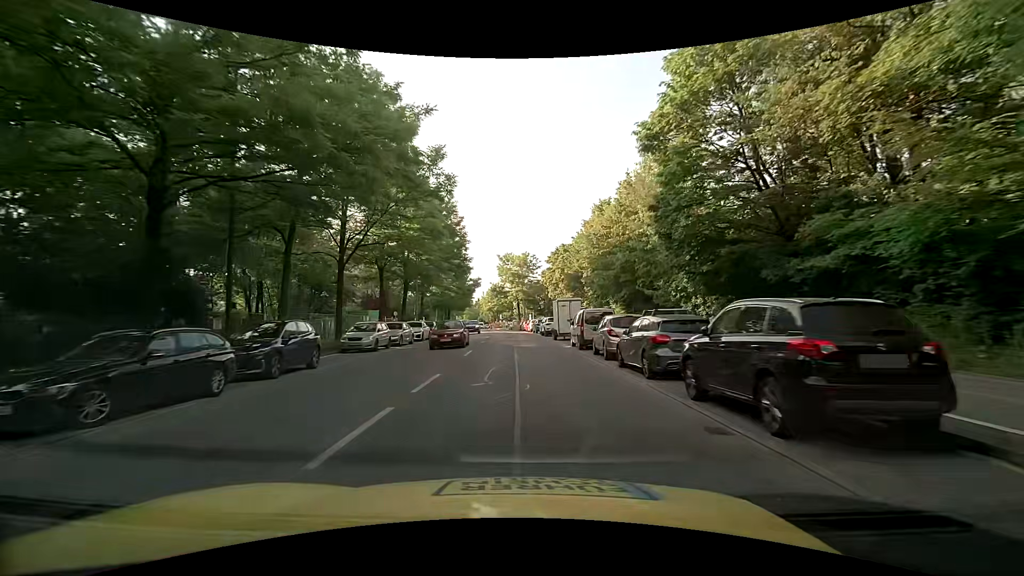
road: secondary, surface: asphalt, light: Day
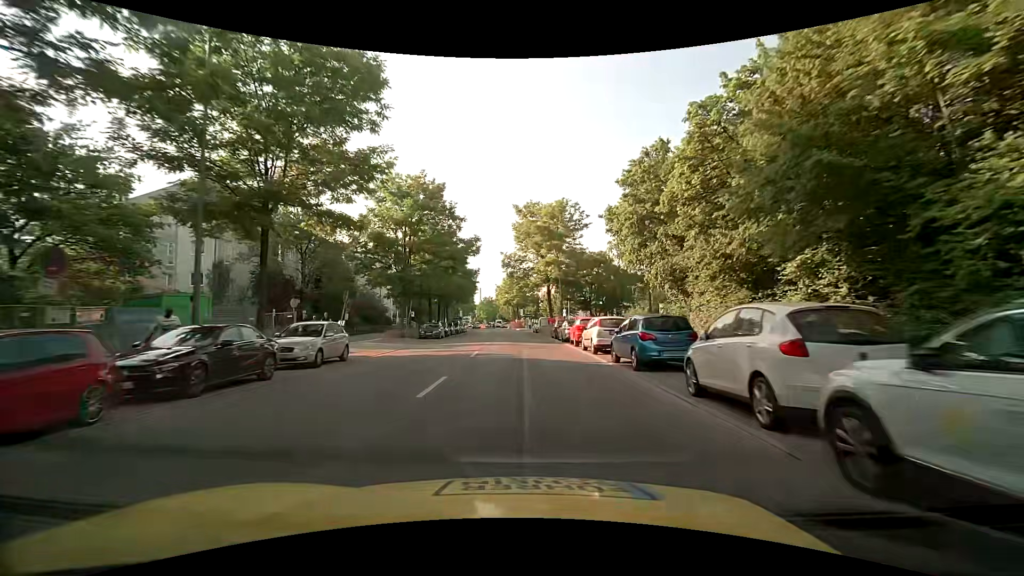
(-0.6, +38.7) m; -2°
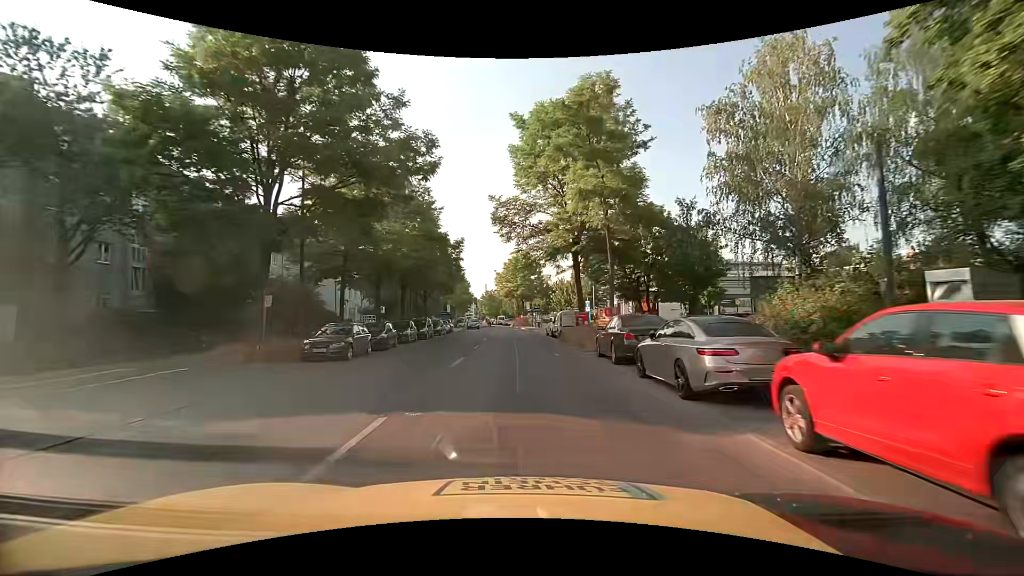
(-0.1, +23.5) m; 0°
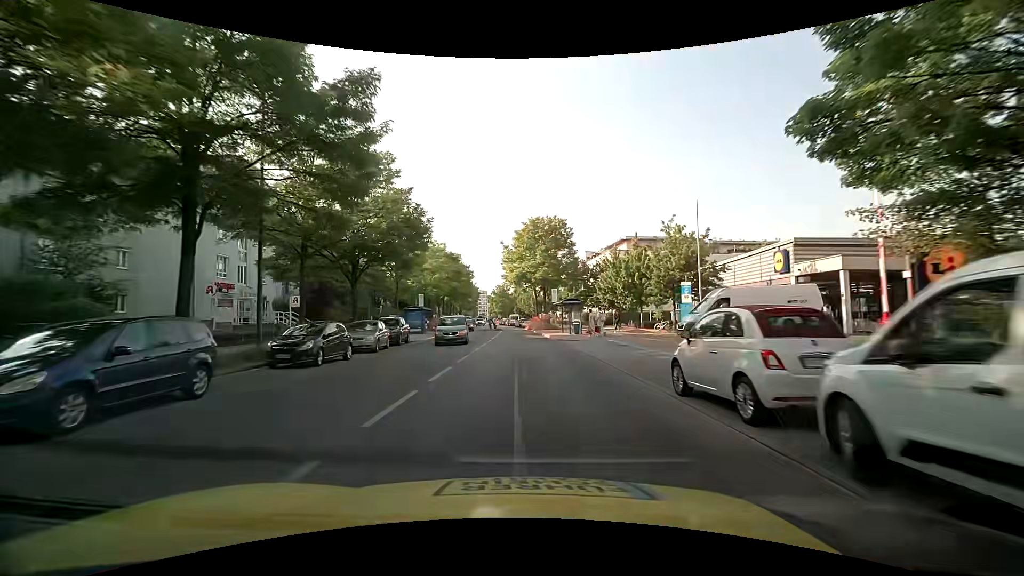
(-0.7, +30.9) m; -2°
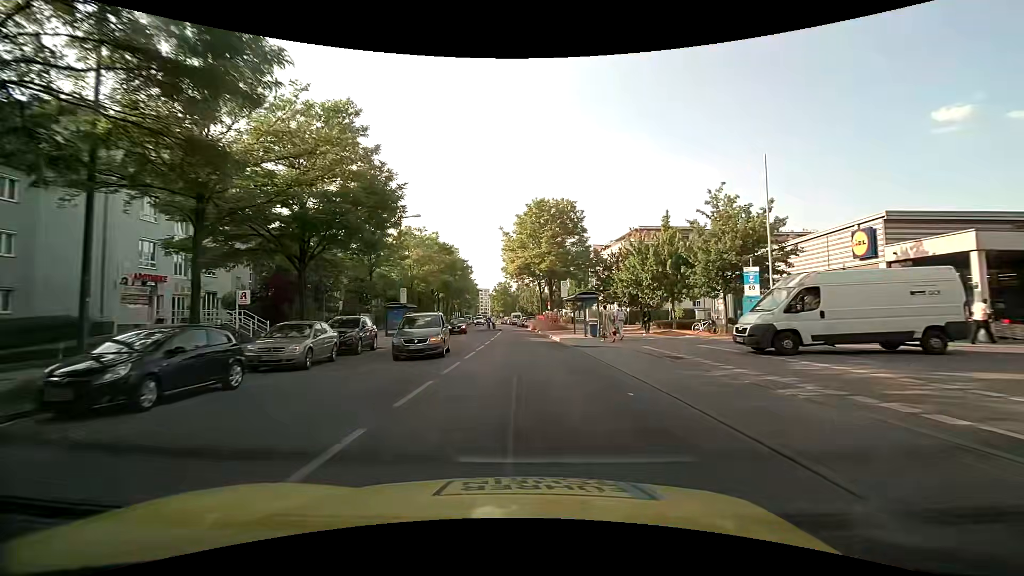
(-0.1, +7.7) m; 0°
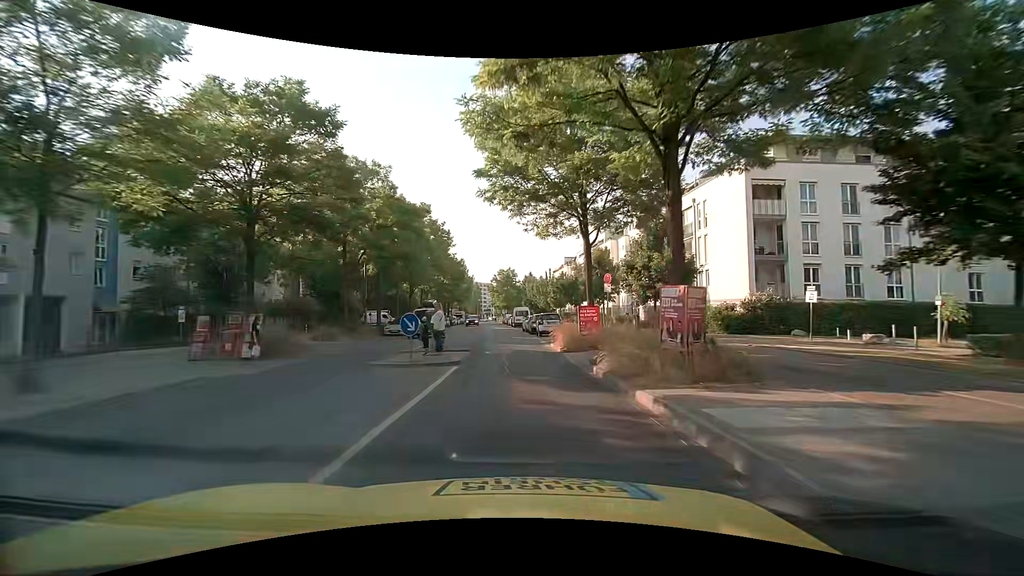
(-0.7, +36.6) m; -2°
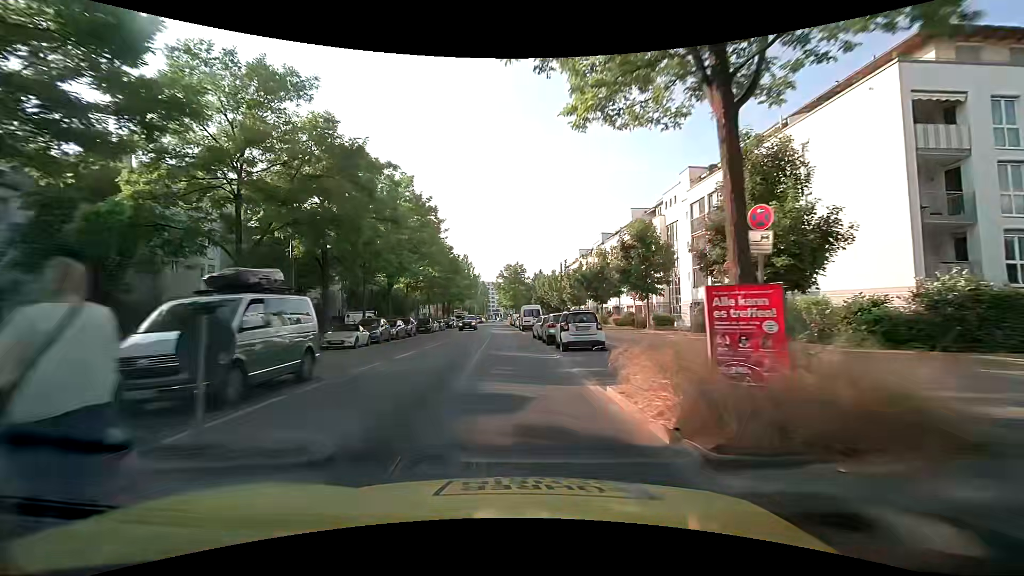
(0.0, +13.4) m; -1°
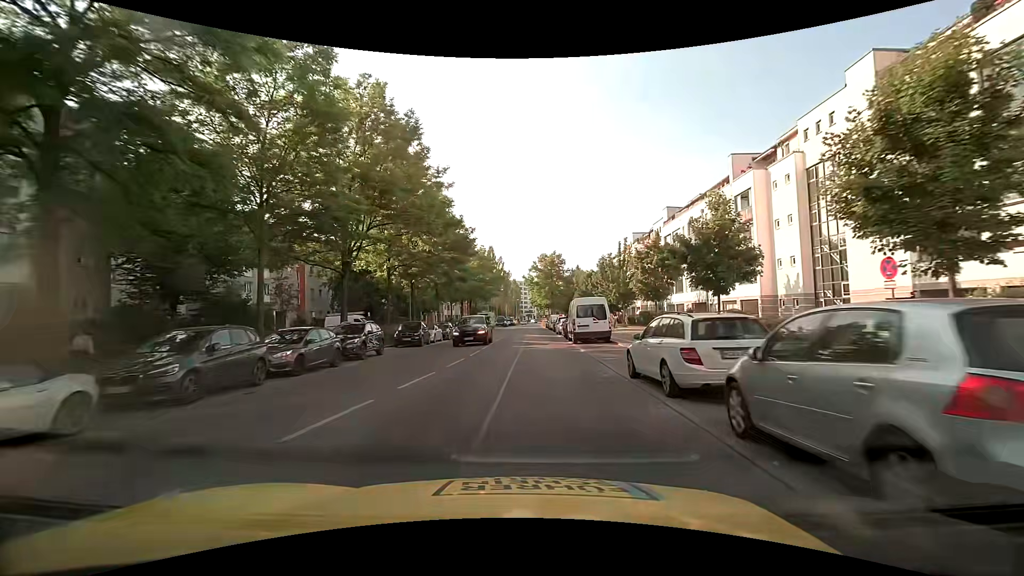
(-1.1, +20.4) m; -4°
(0, +10) (0, +20) (0, +30) (+1, +40) (+1, +50) (+1, +60) (+1, +70) (+1, +80) (+1, +90) (+2, +100) m
